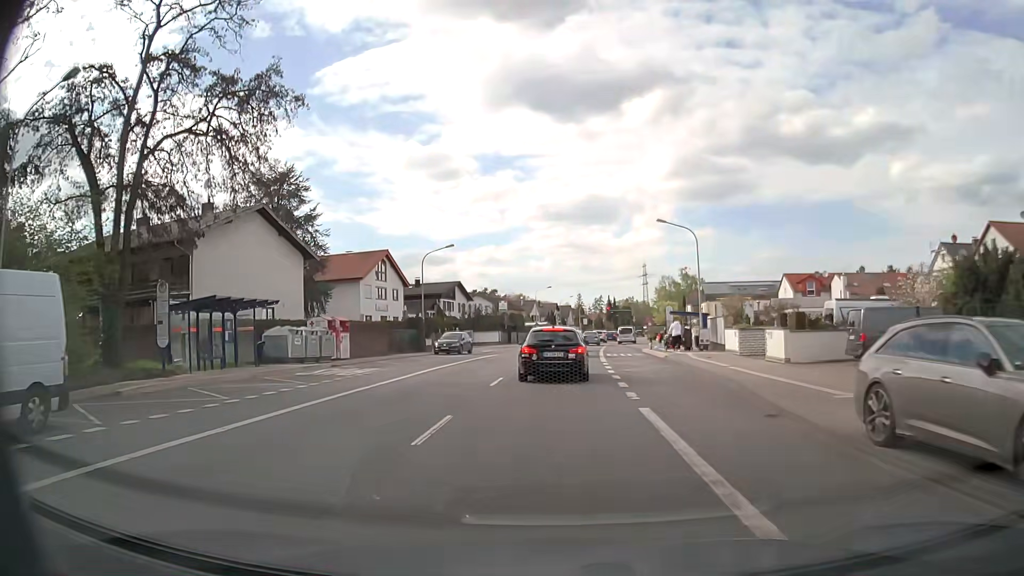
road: primary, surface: asphalt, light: Day
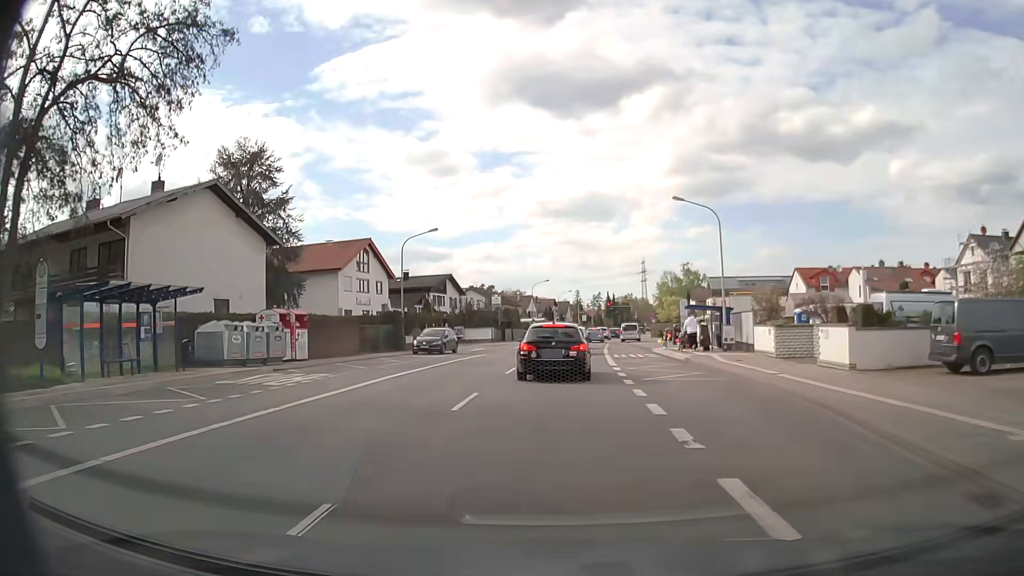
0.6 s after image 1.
(0.0, +5.9) m; 0°
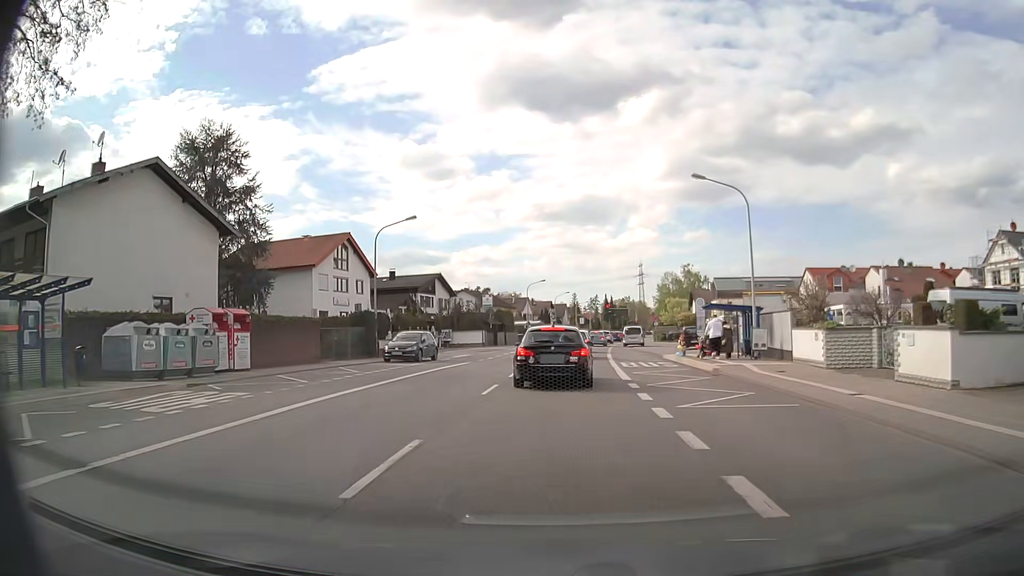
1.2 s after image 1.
(0.0, +5.7) m; 0°
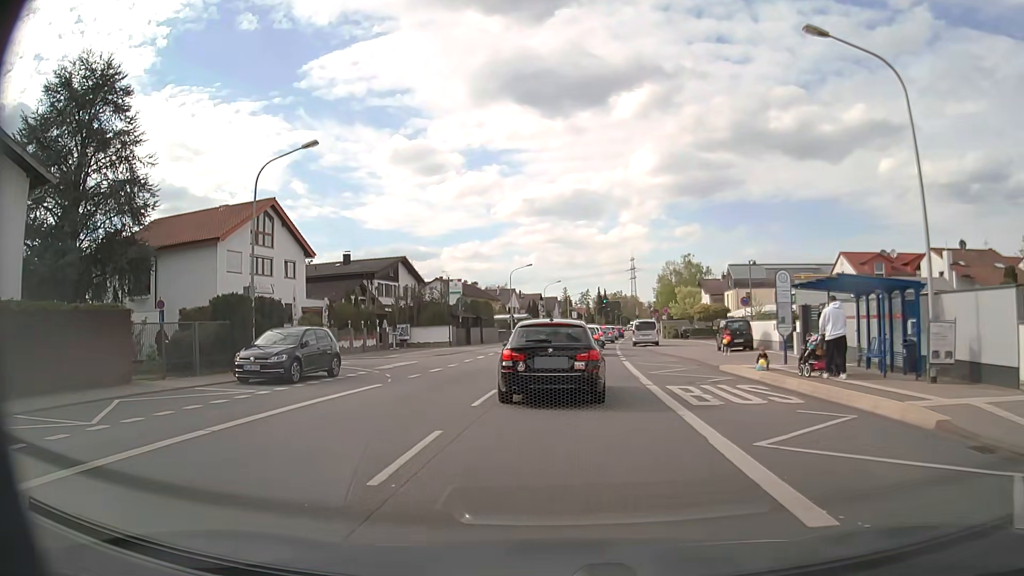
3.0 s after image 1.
(+0.1, +14.2) m; +1°
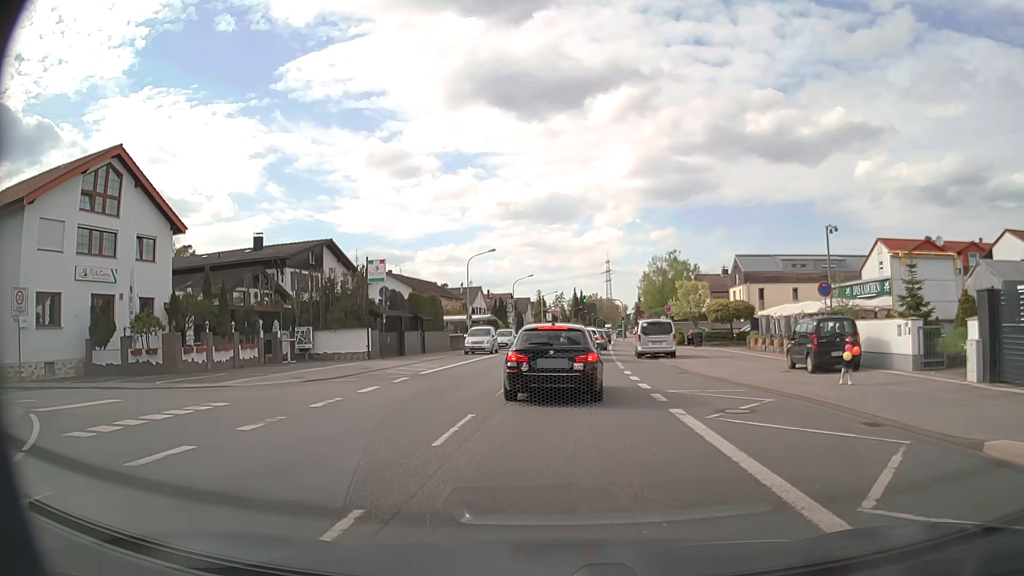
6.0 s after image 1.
(+0.2, +15.4) m; +2°
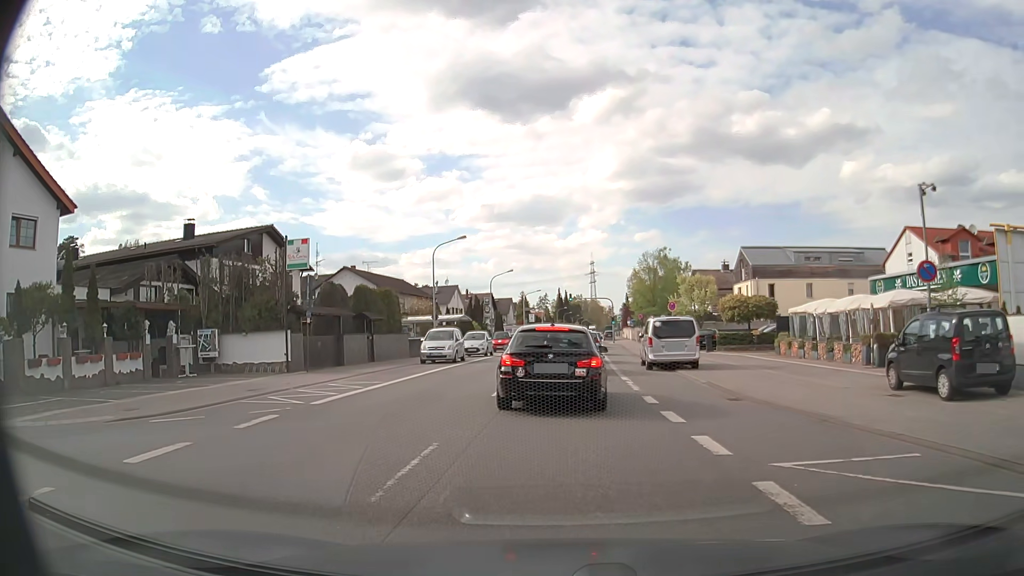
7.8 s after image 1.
(+0.1, +8.6) m; +1°
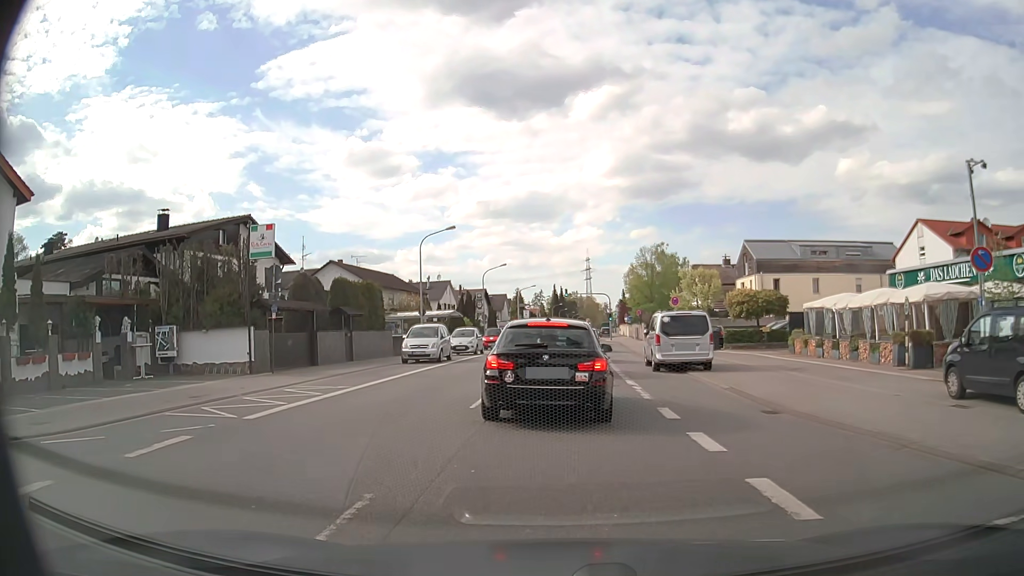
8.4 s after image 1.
(0.0, +2.8) m; 0°
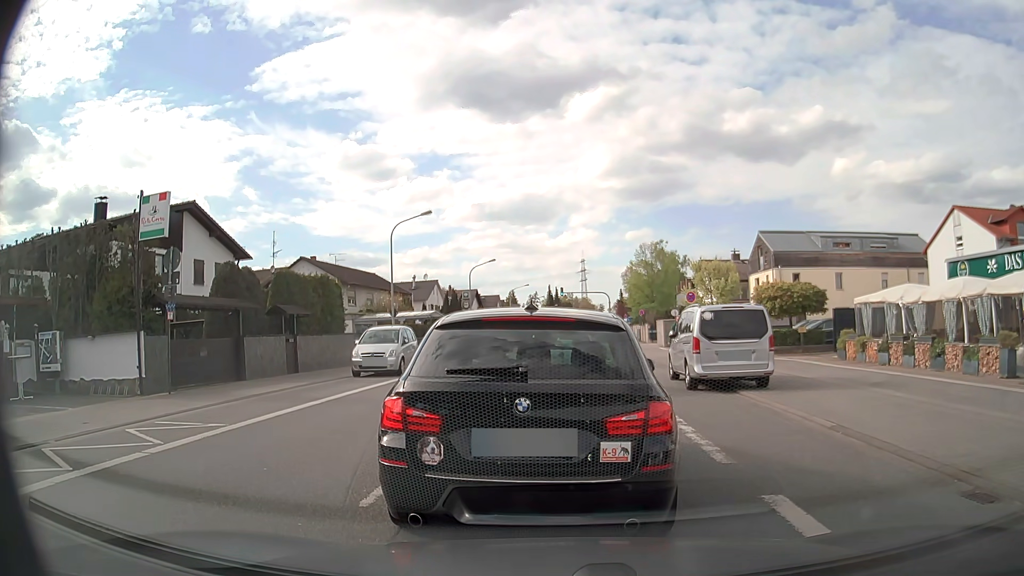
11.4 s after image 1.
(+0.1, +5.9) m; 0°
